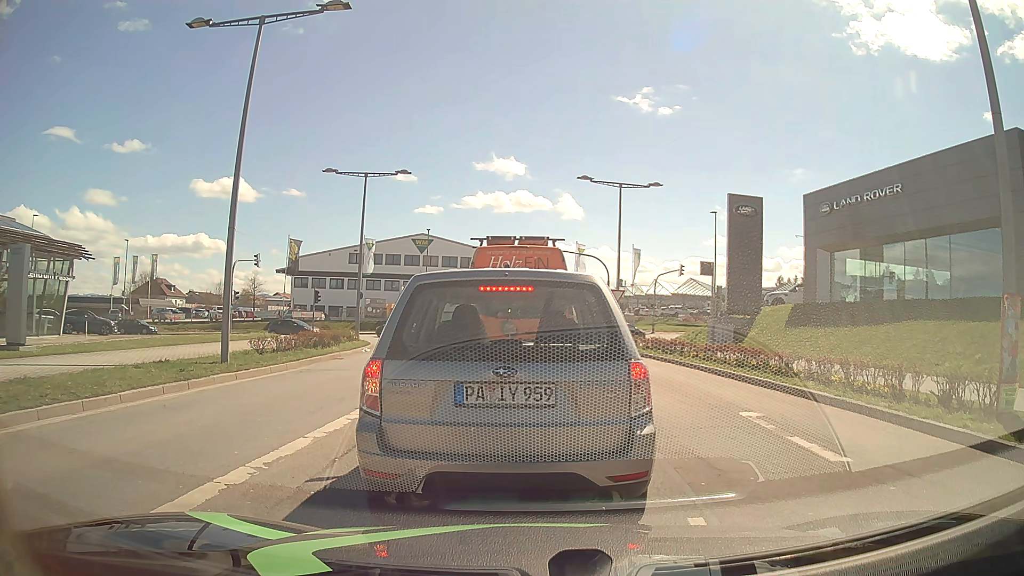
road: secondary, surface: asphalt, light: Day
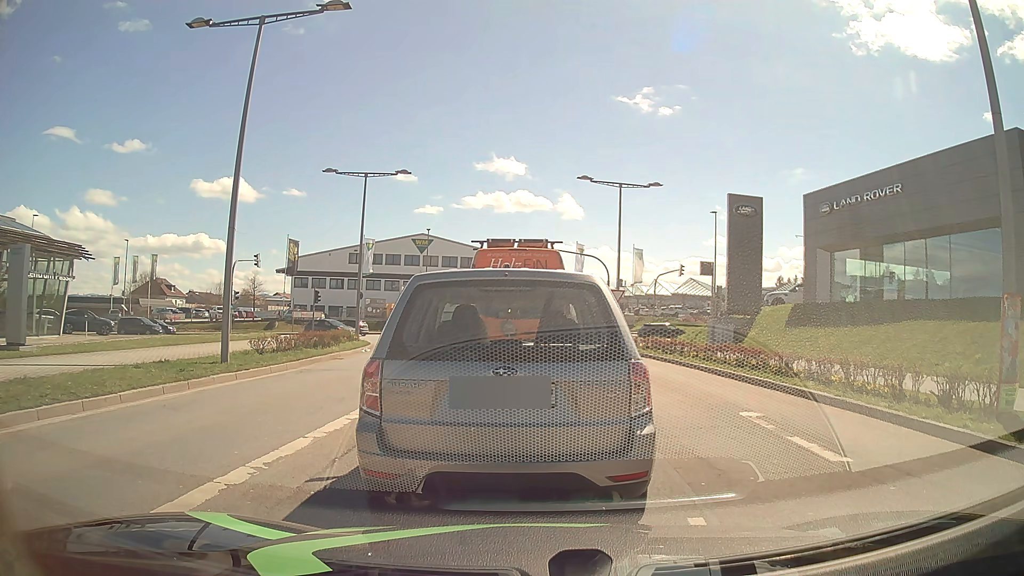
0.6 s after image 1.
(0.0, 0.0) m; 0°
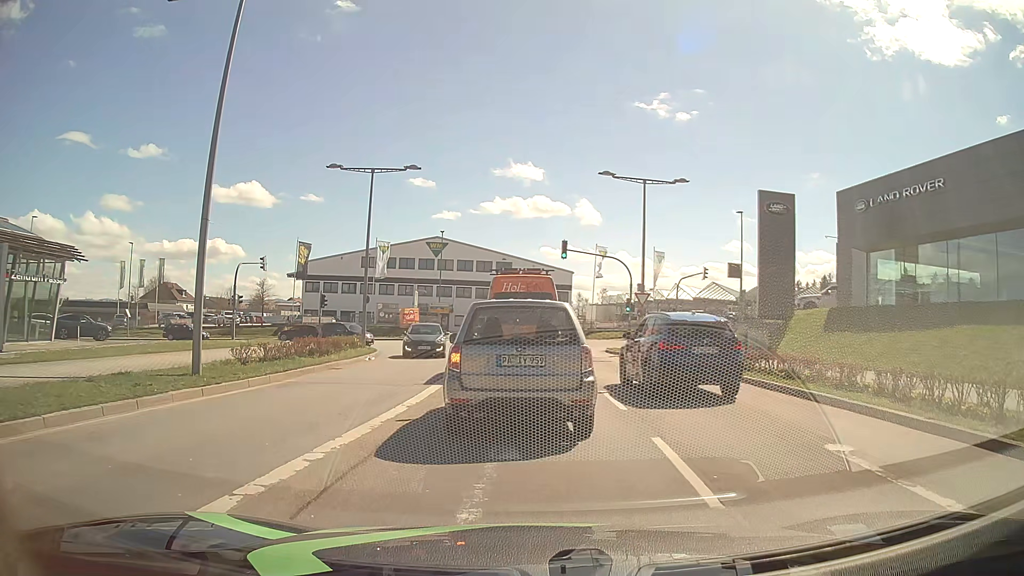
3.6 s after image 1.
(-0.1, +2.7) m; -4°
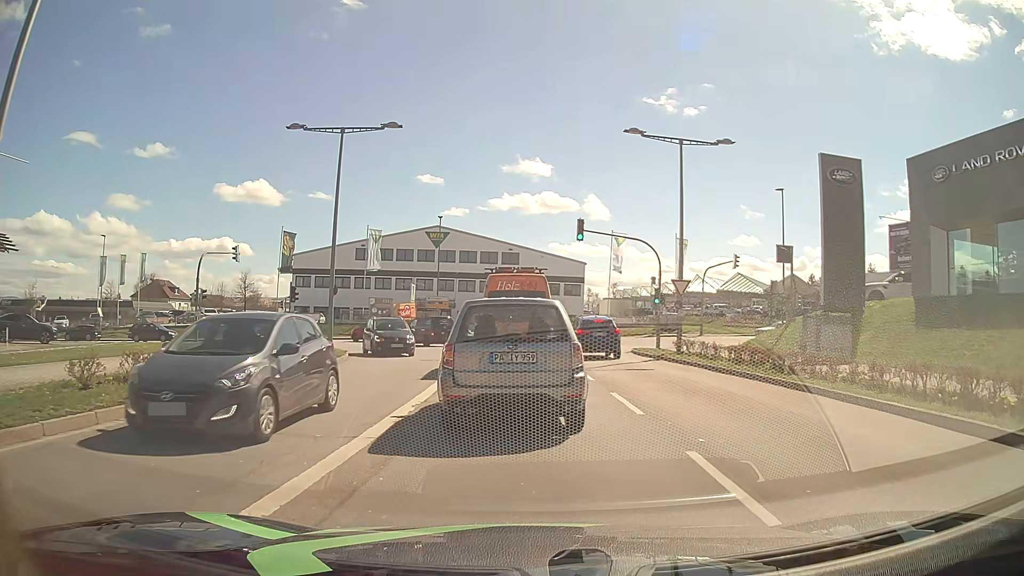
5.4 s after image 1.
(+0.1, +7.3) m; 0°
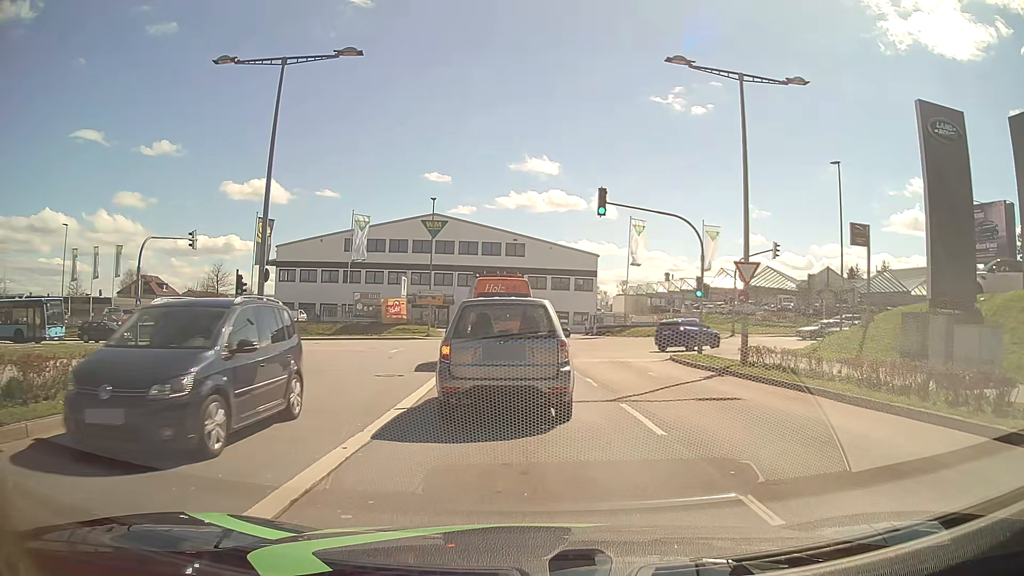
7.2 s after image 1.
(0.0, +7.9) m; 0°
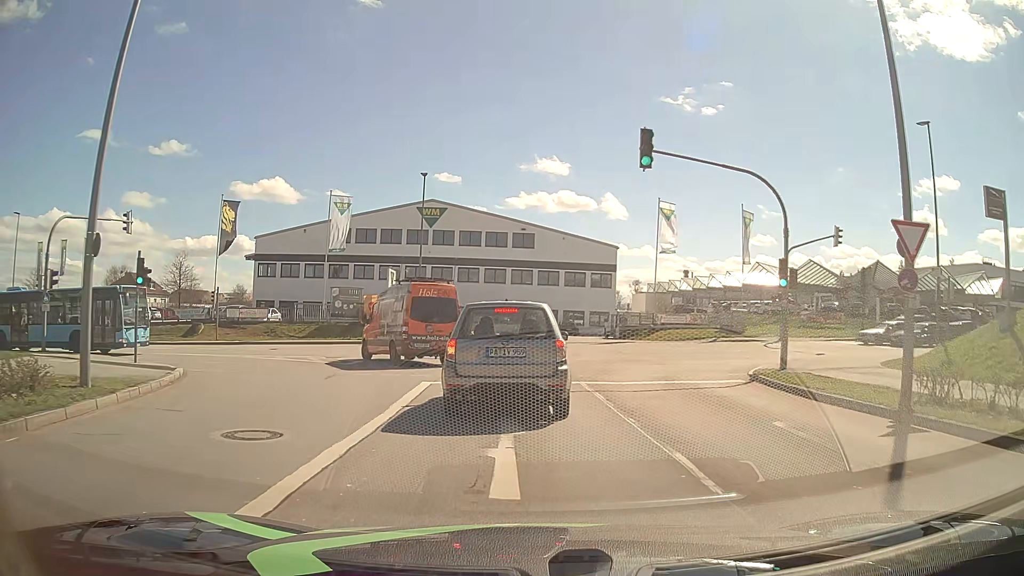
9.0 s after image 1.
(-0.1, +8.9) m; -1°
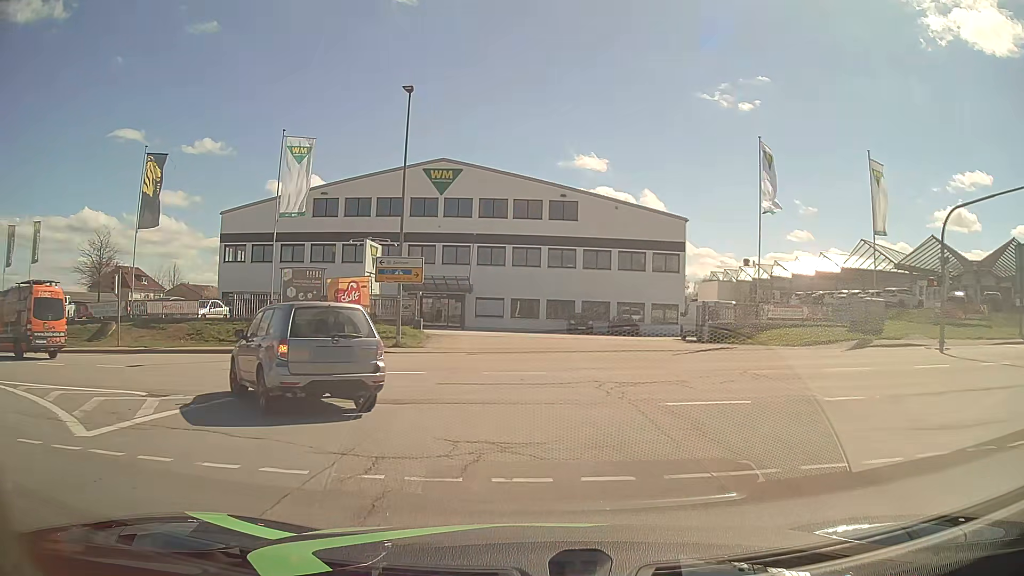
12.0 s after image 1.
(-0.2, +15.7) m; -2°
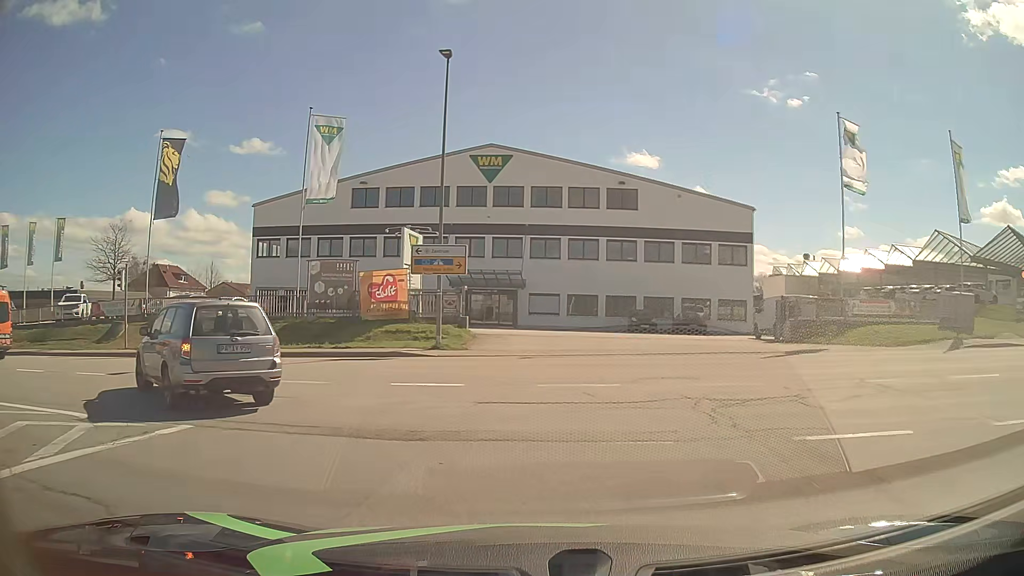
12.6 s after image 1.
(-0.2, +3.7) m; -5°
(-2, +10) (-9, +17) (-18, +21) (-28, +23) (-37, +24) (-47, +25) (-57, +25) (-67, +26) (-77, +27) (-87, +28) m
